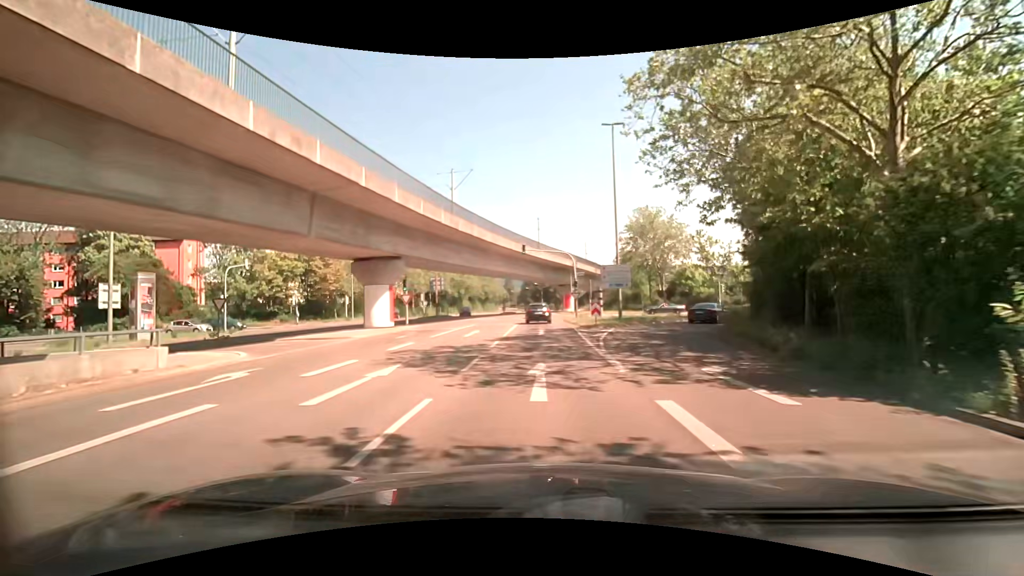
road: tertiary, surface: asphalt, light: Day
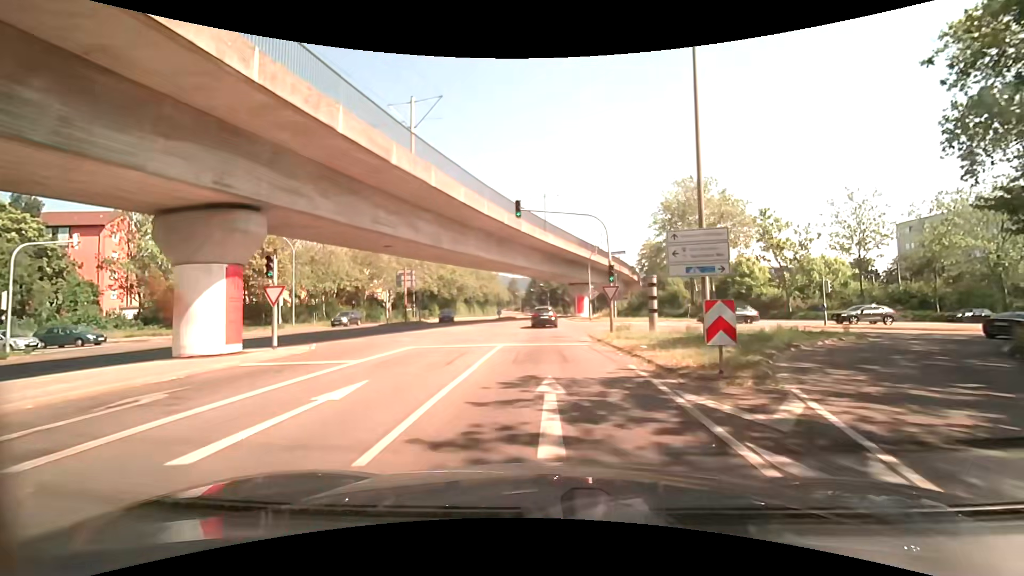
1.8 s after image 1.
(-0.1, +18.0) m; -1°
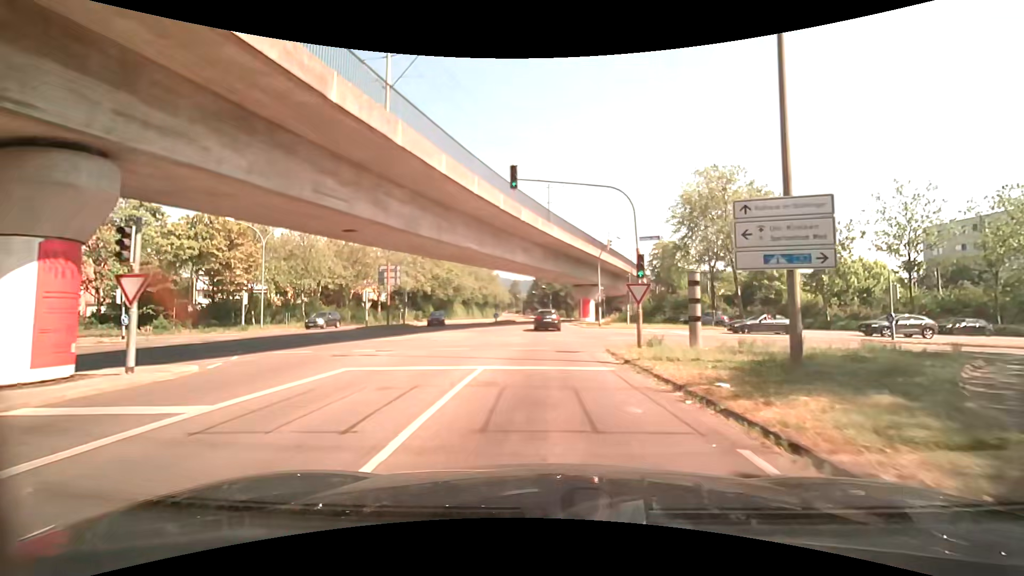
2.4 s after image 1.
(0.0, +6.1) m; 0°
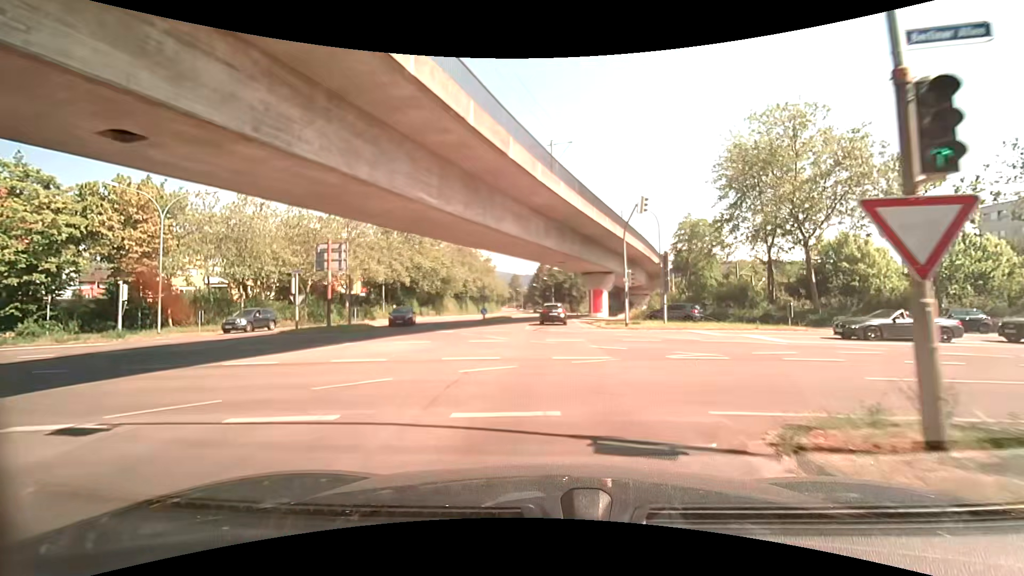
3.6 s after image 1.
(0.0, +12.3) m; 0°
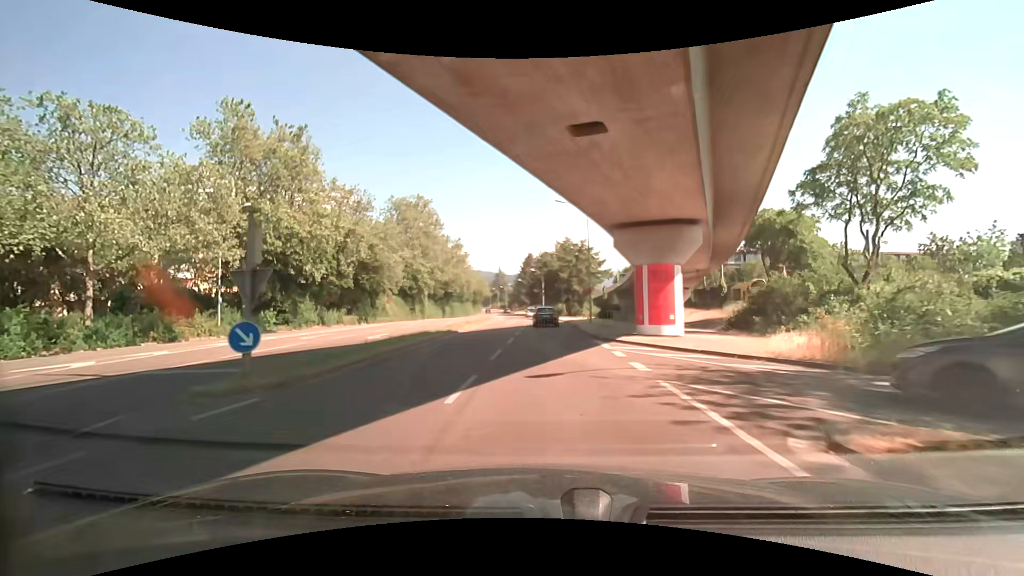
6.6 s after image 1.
(+0.3, +32.8) m; +1°
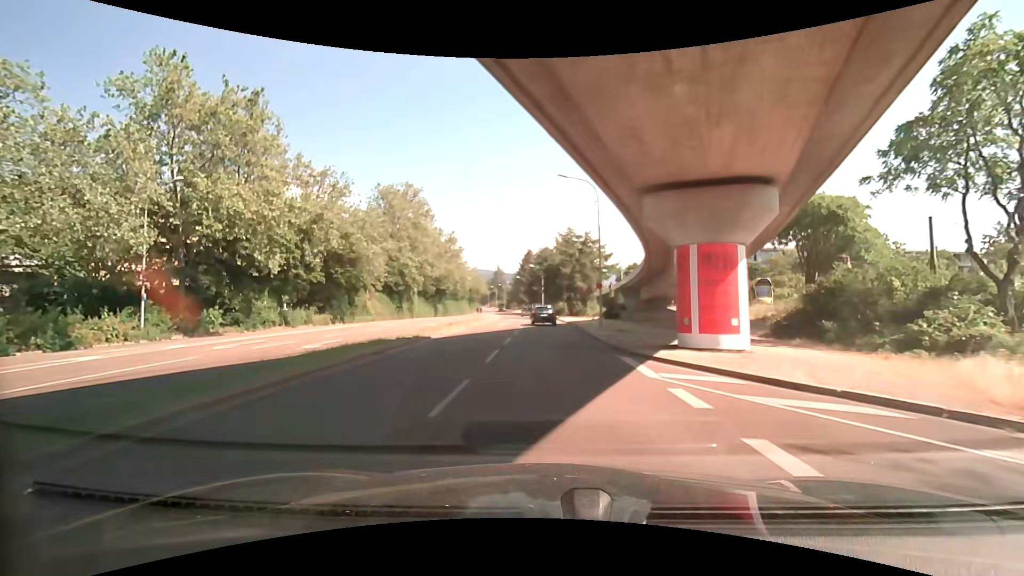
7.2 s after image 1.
(0.0, +6.9) m; 0°
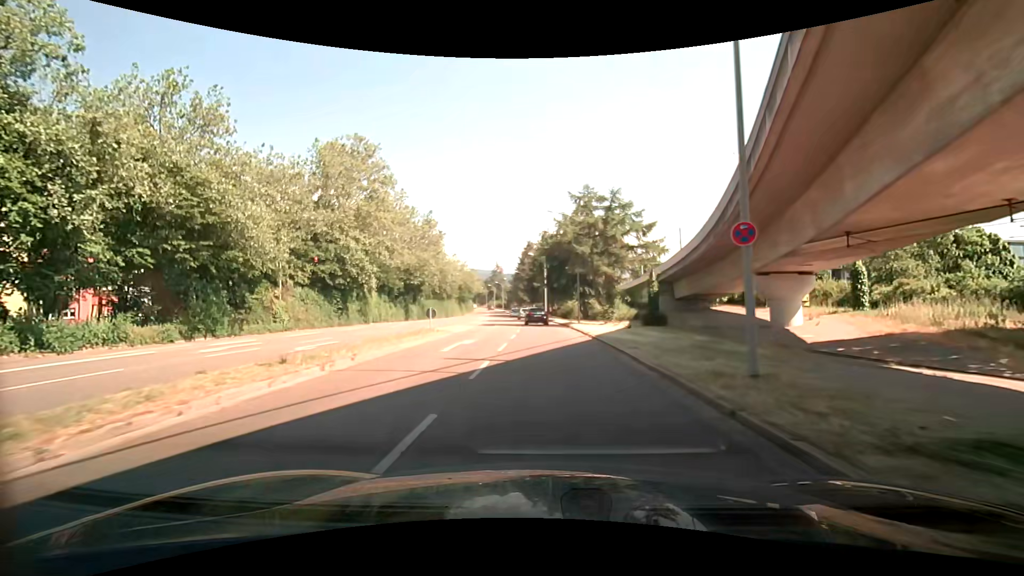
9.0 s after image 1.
(+0.1, +20.9) m; 0°
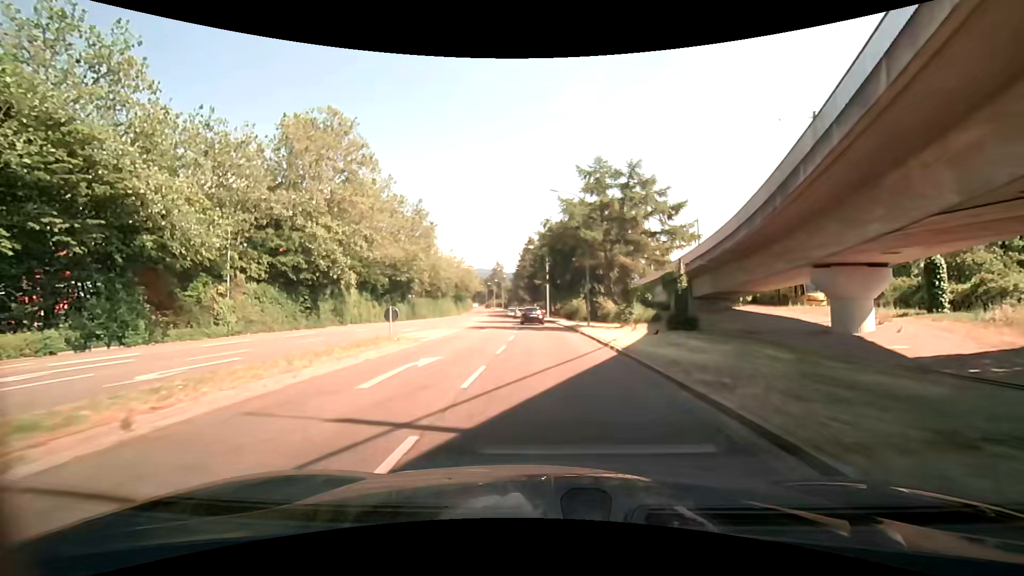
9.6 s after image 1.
(0.0, +7.0) m; -1°
(0, +10) (0, +20) (0, +30) (-1, +40) (-1, +50) (-2, +60) (-3, +70) (-4, +80) (-5, +90) (-6, +100) m
